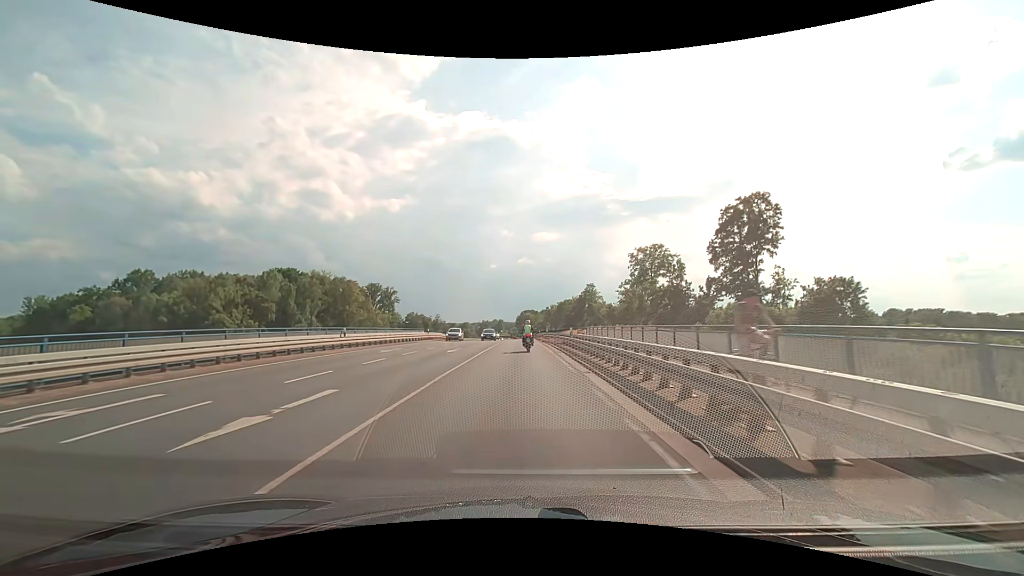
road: secondary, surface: asphalt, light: Day
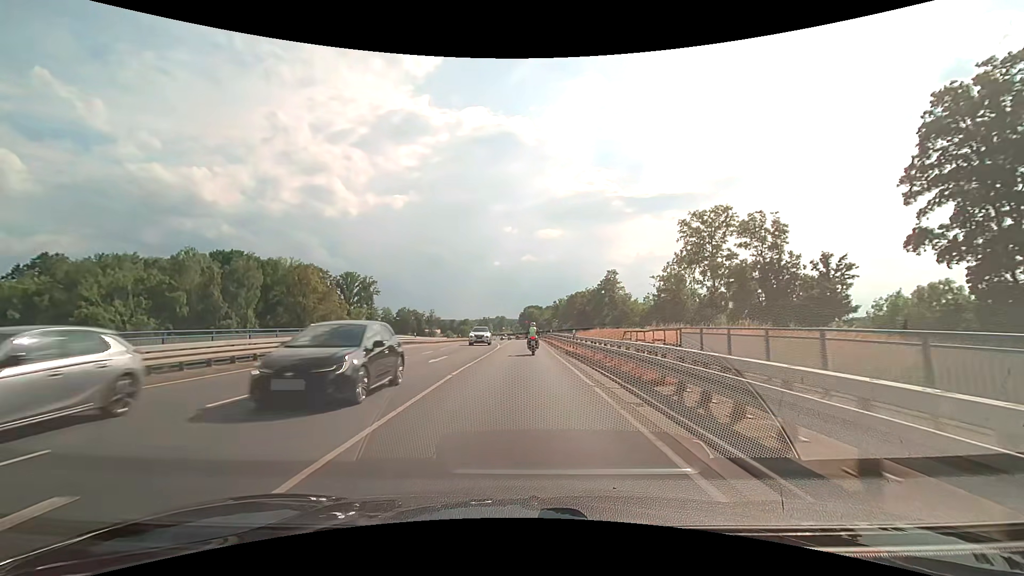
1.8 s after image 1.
(-0.1, +26.4) m; -1°
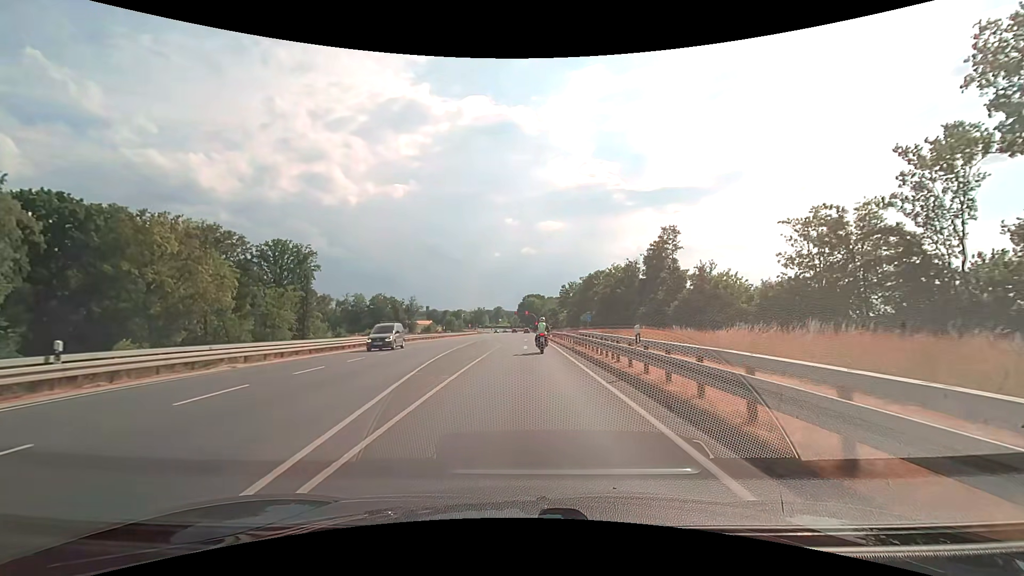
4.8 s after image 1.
(0.0, +39.9) m; 0°
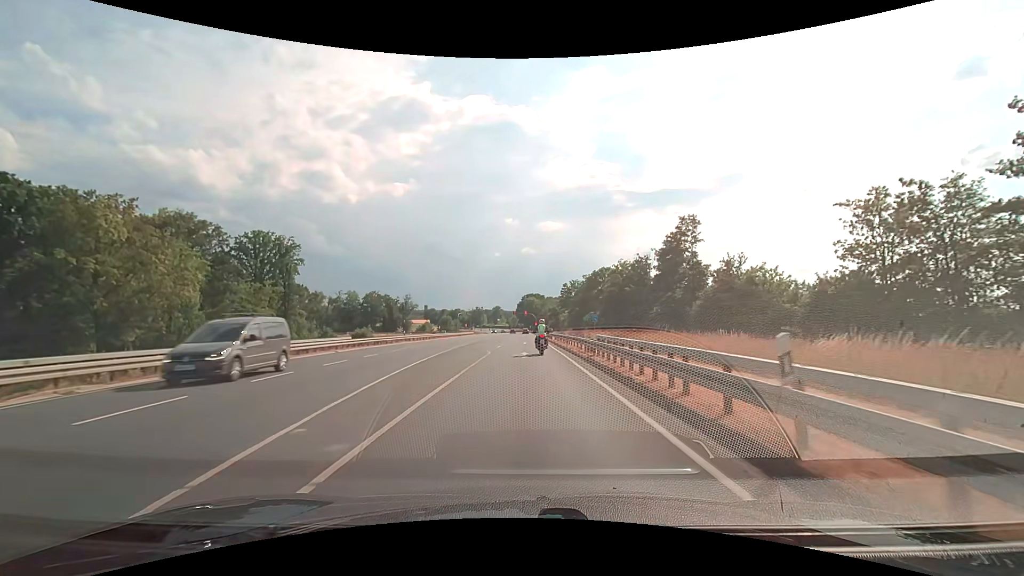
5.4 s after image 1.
(0.0, +7.1) m; 0°
